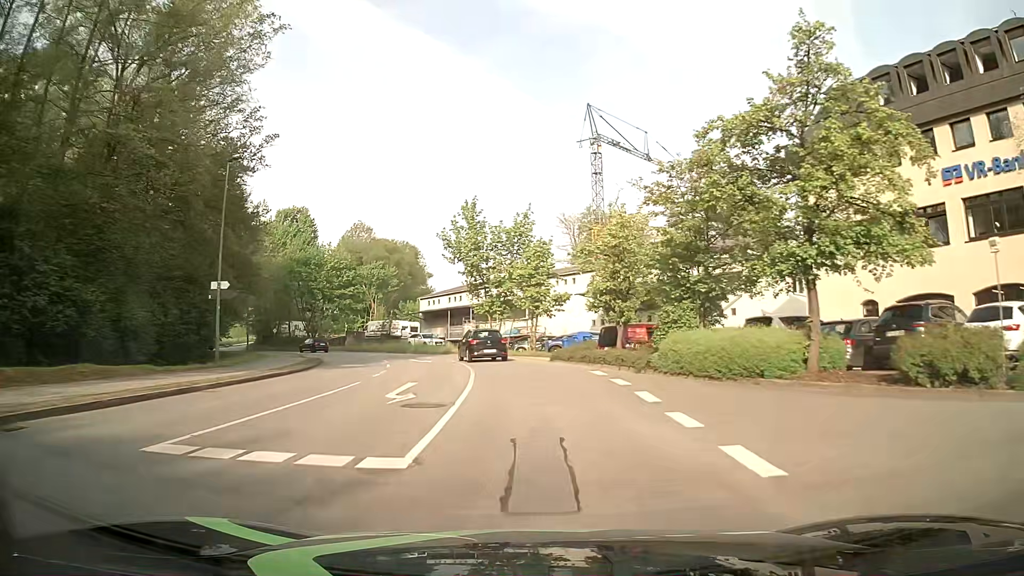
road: unclassified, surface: asphalt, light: Day
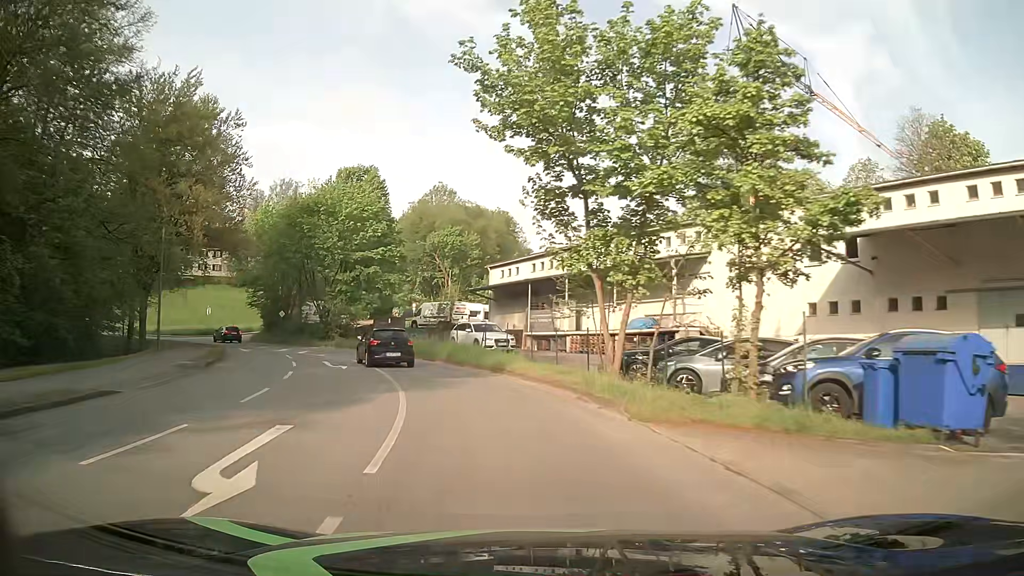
(-1.4, +27.3) m; -9°
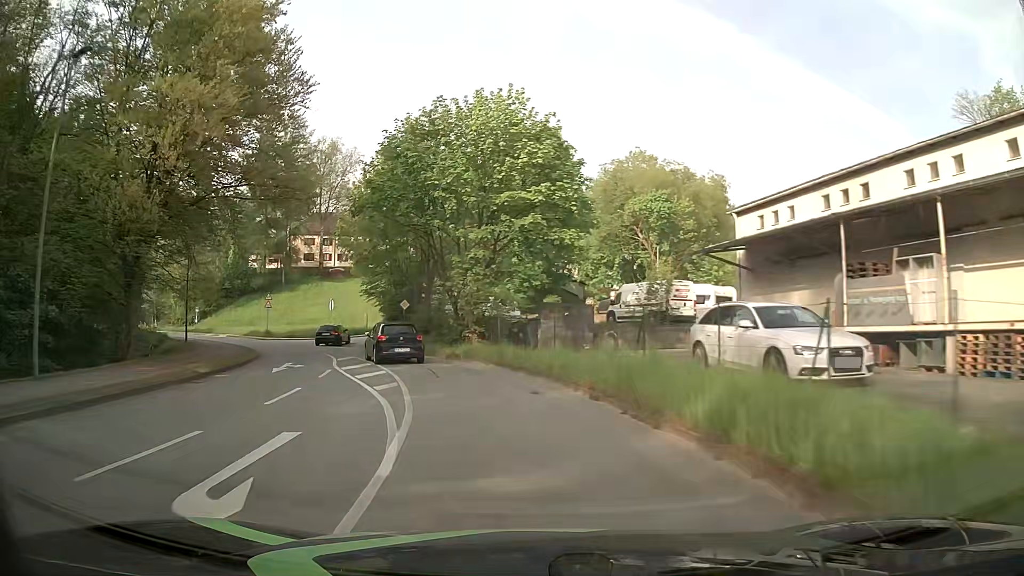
(-2.8, +19.9) m; -18°
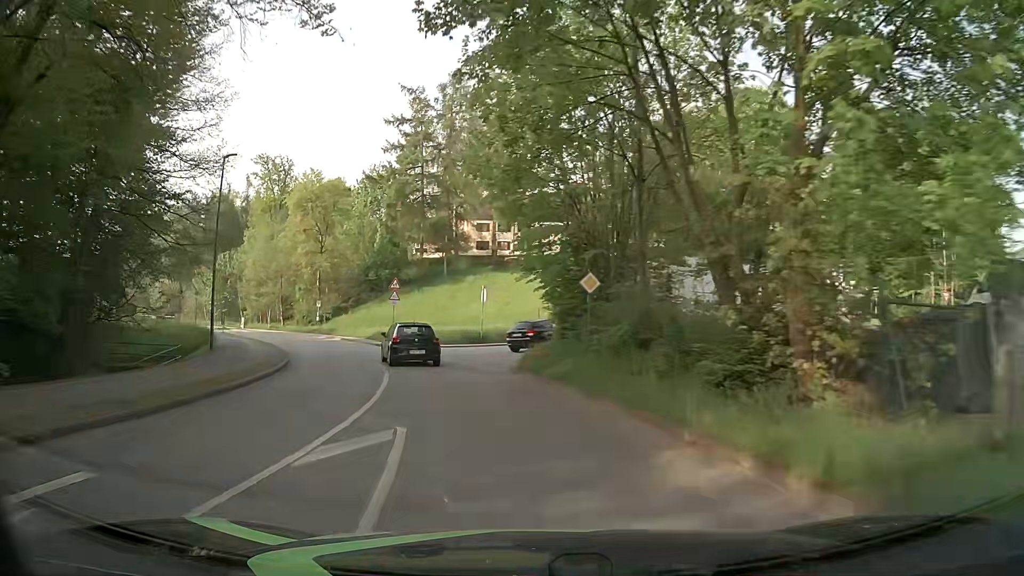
(-3.0, +19.9) m; -16°
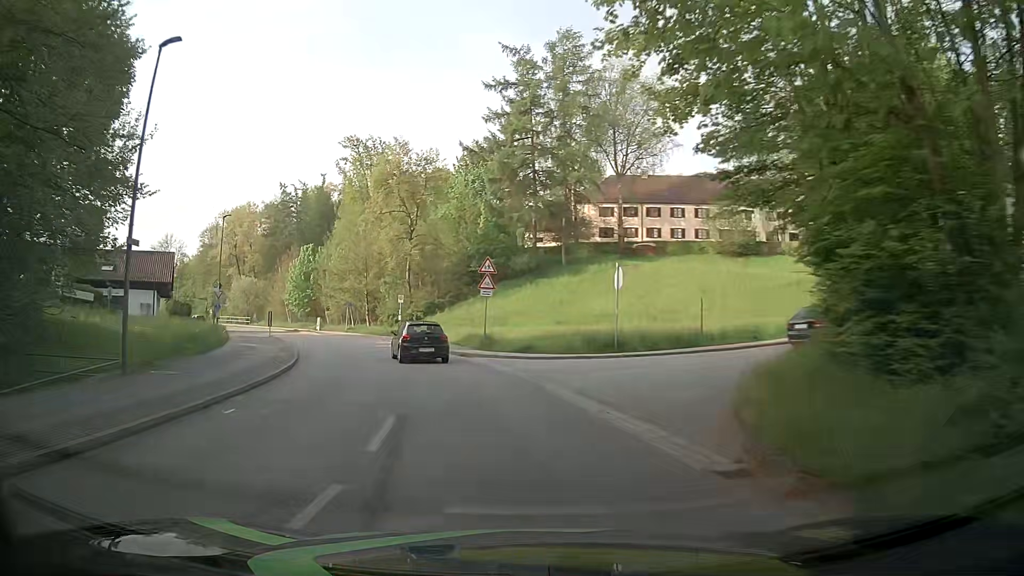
(-1.3, +13.7) m; -10°
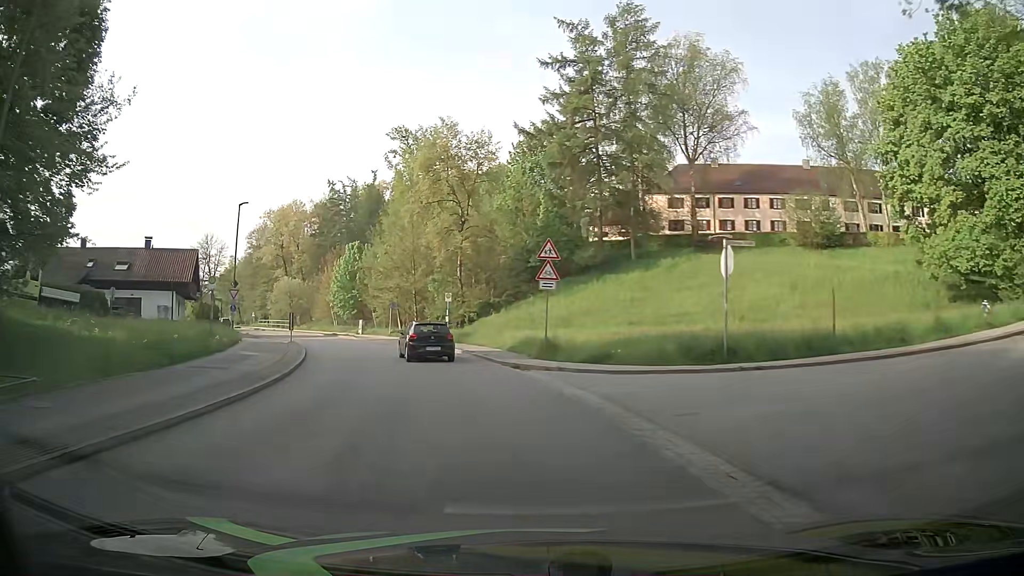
(-0.4, +7.0) m; -6°
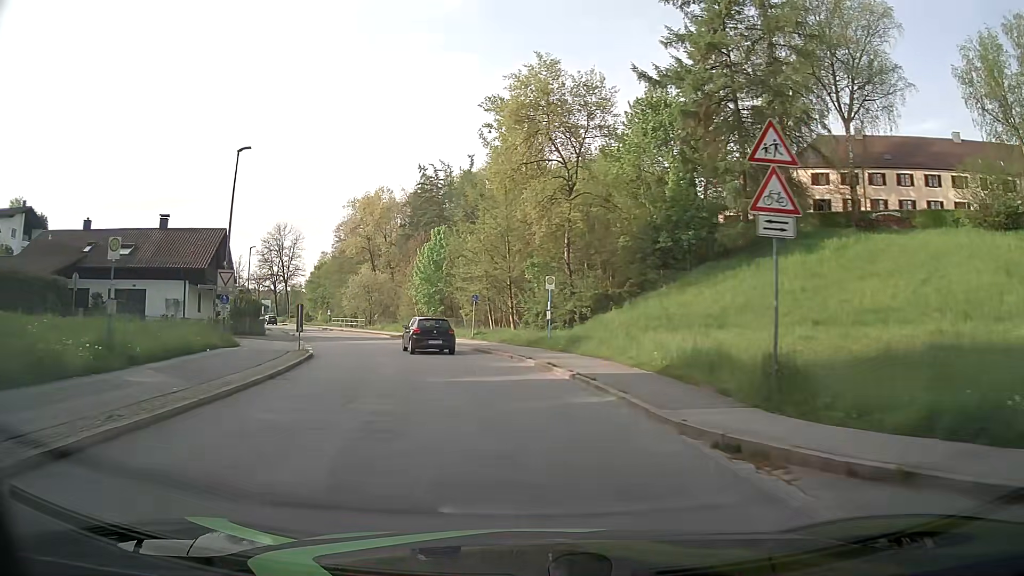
(-1.2, +14.2) m; -9°
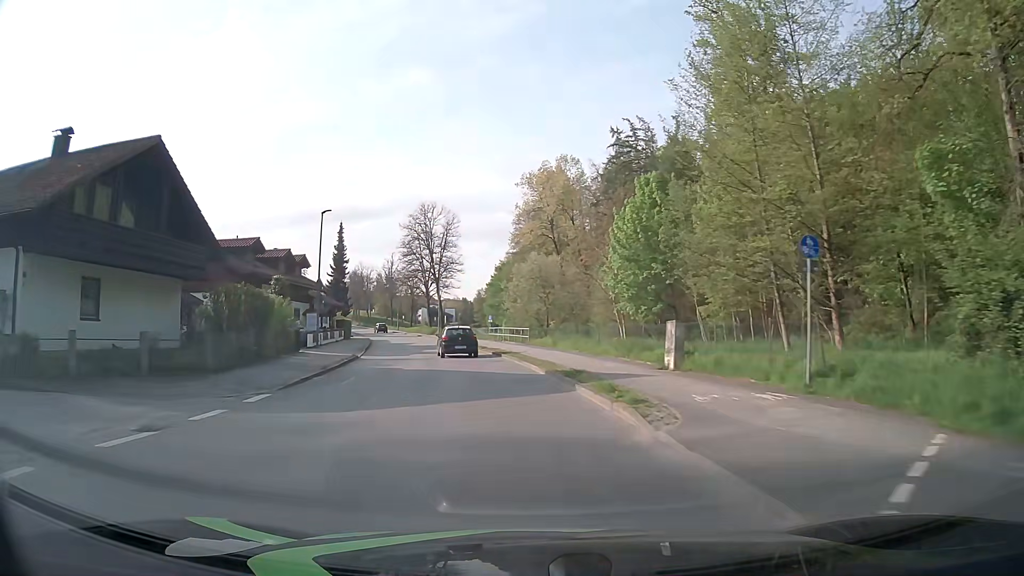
(-4.5, +29.1) m; -16°
(-1, +10) (-2, +20) (-3, +30) (-5, +40) (-7, +49) (-10, +59) (-13, +69) (-16, +78) (-19, +88) (-22, +97) m
